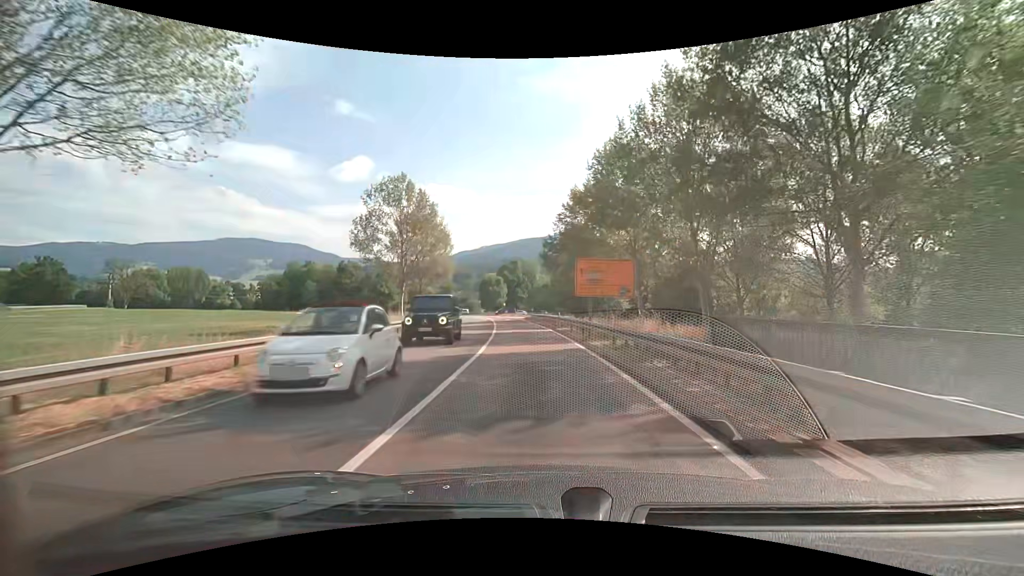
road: secondary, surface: asphalt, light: Day
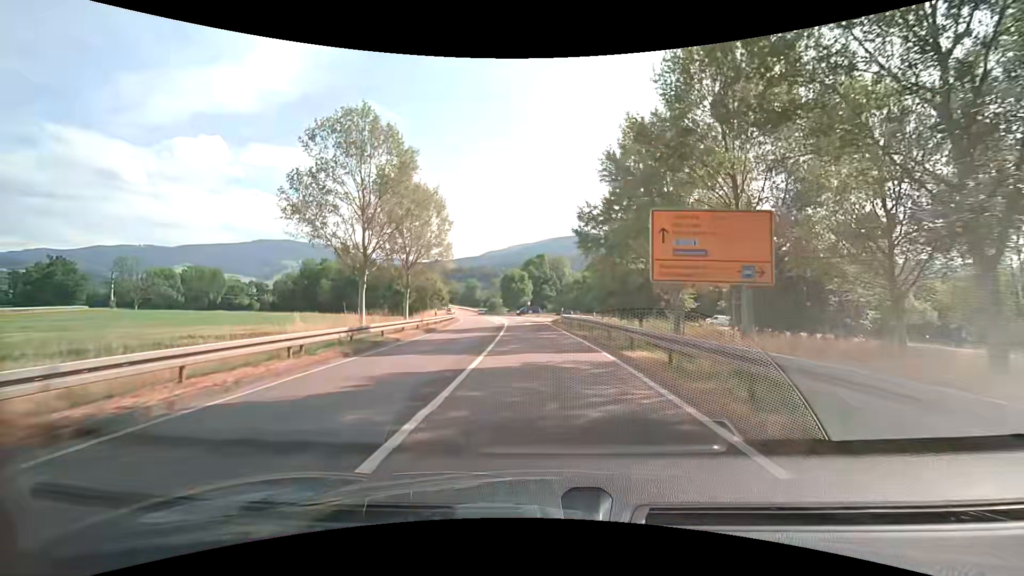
(-0.4, +16.6) m; -3°
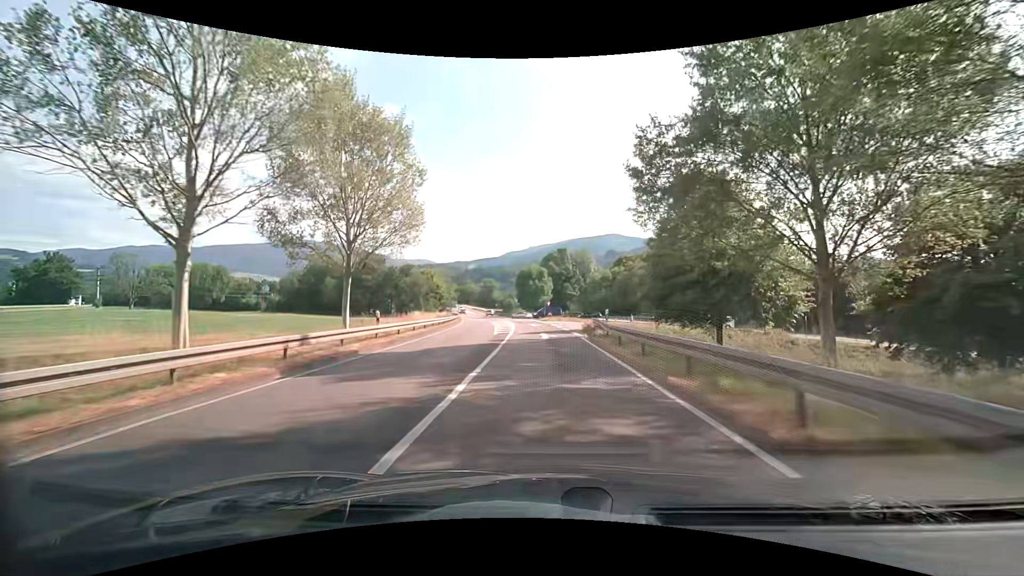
(-0.5, +17.1) m; -3°
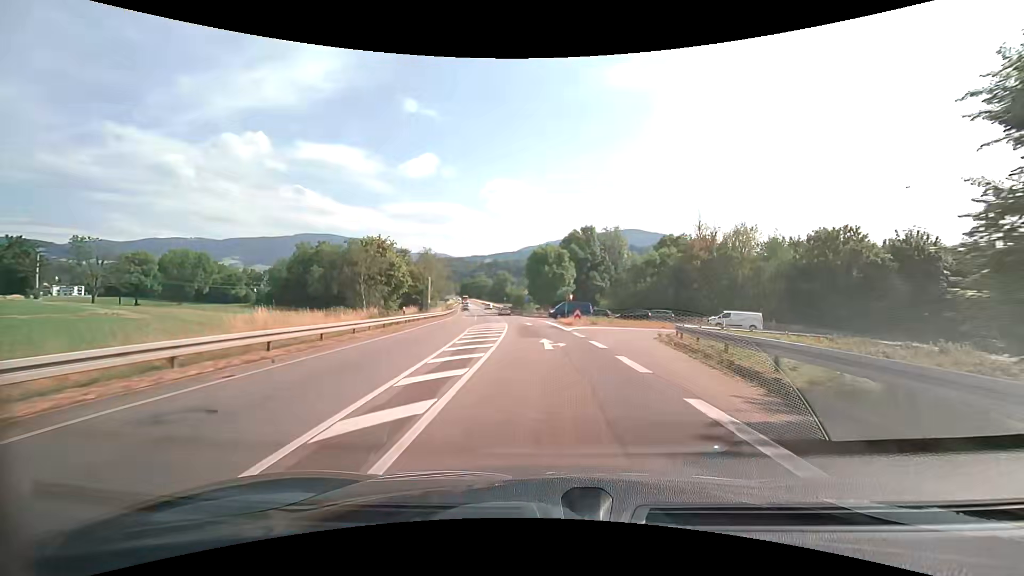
(-0.5, +27.2) m; -2°
